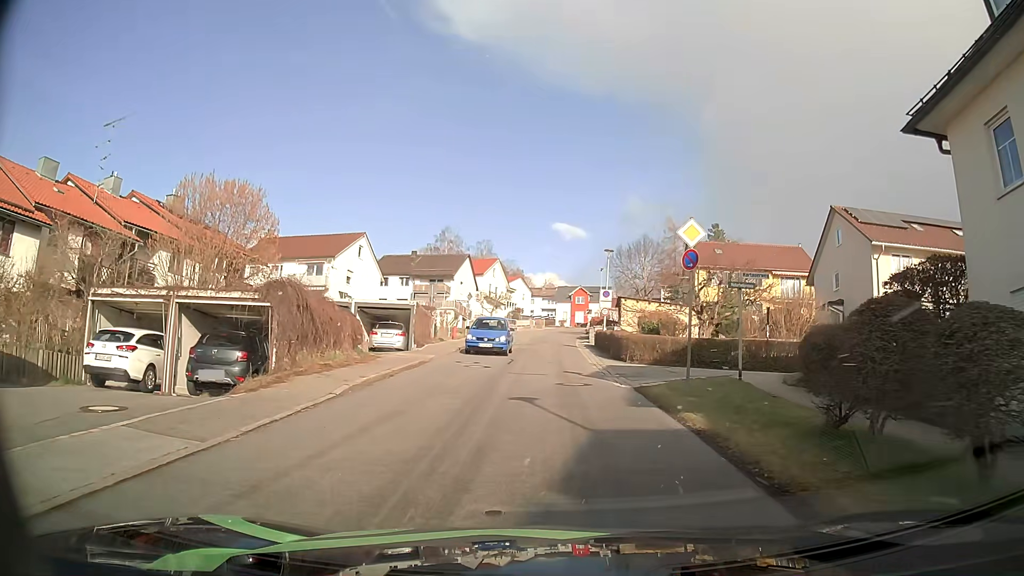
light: Day
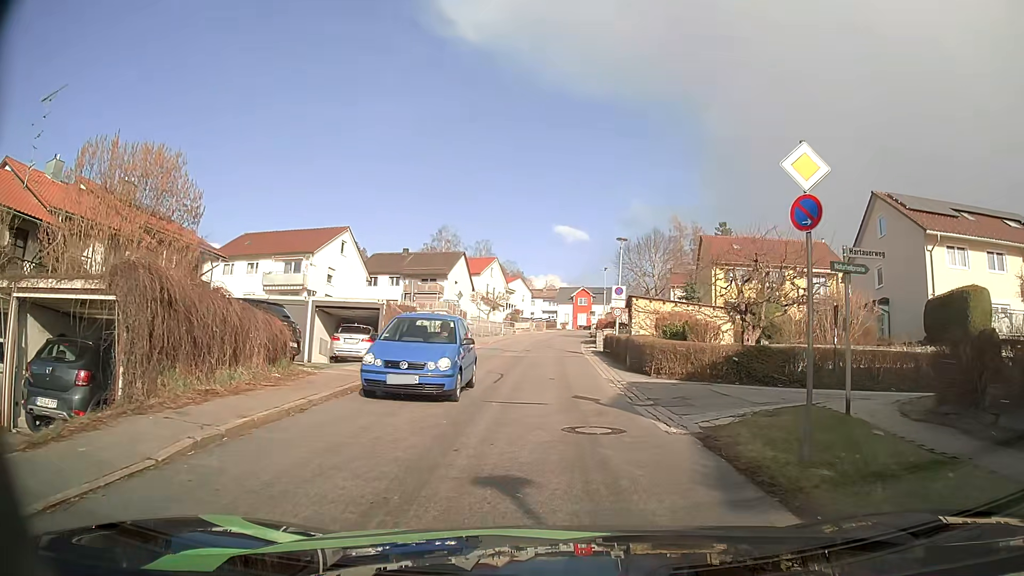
(0.0, +5.7) m; 0°
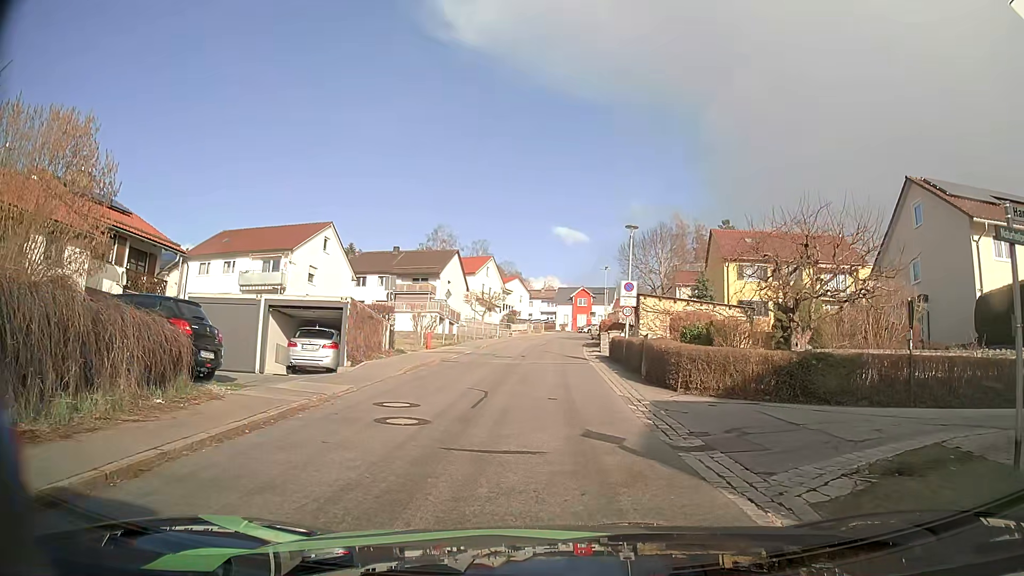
(0.0, +4.1) m; +1°
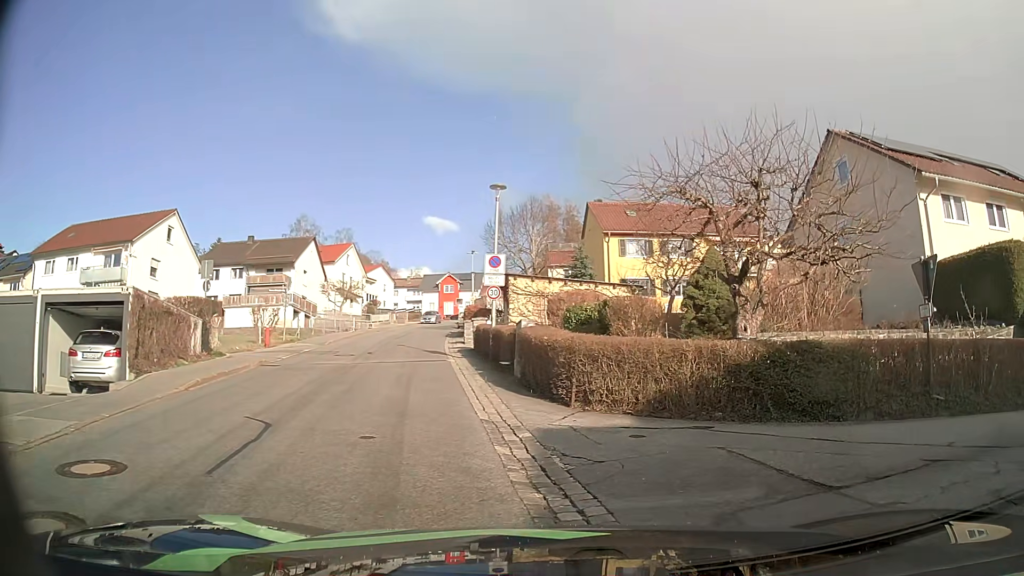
(+0.3, +5.3) m; +11°
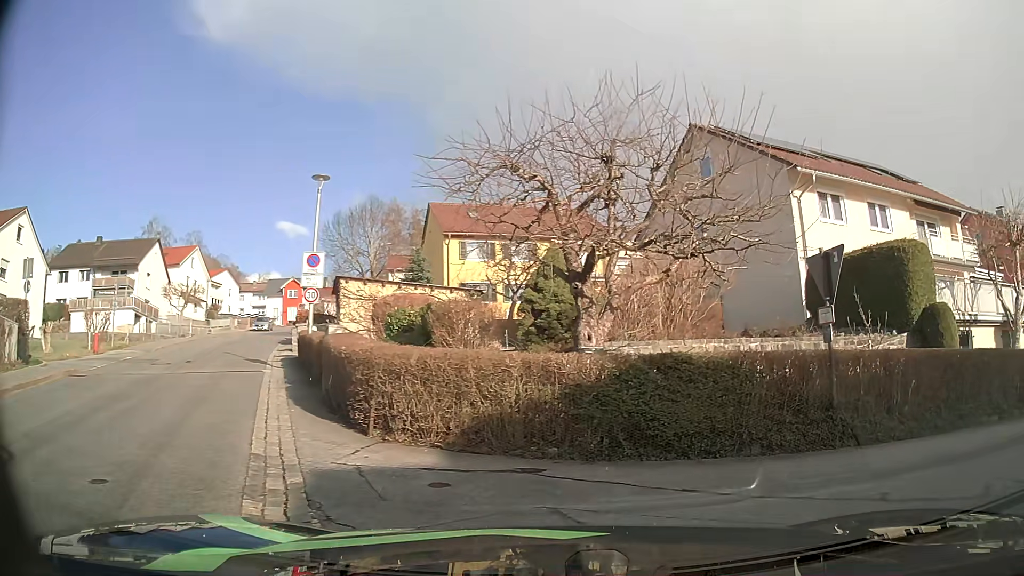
(+0.2, +2.2) m; +12°
